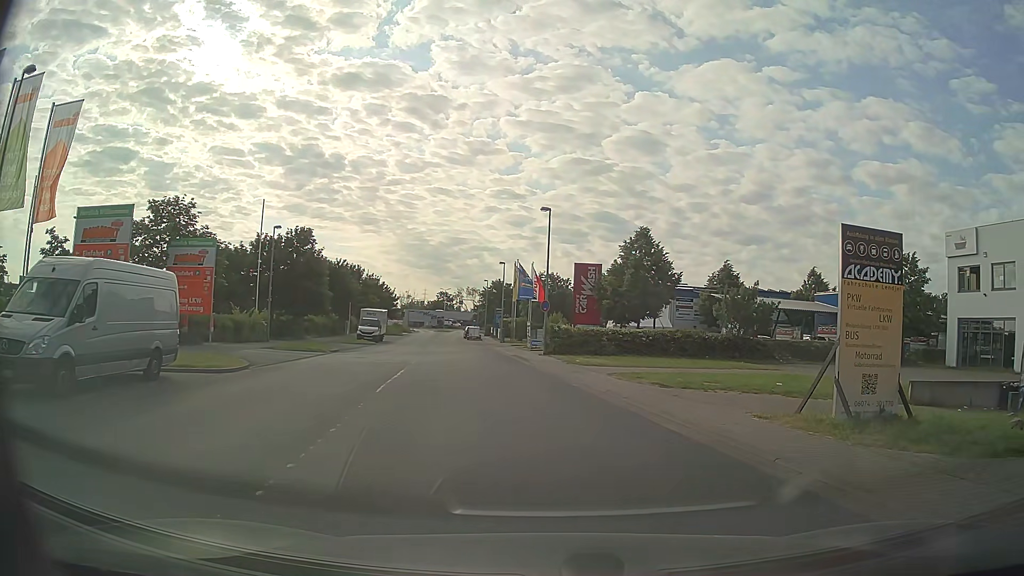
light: Day
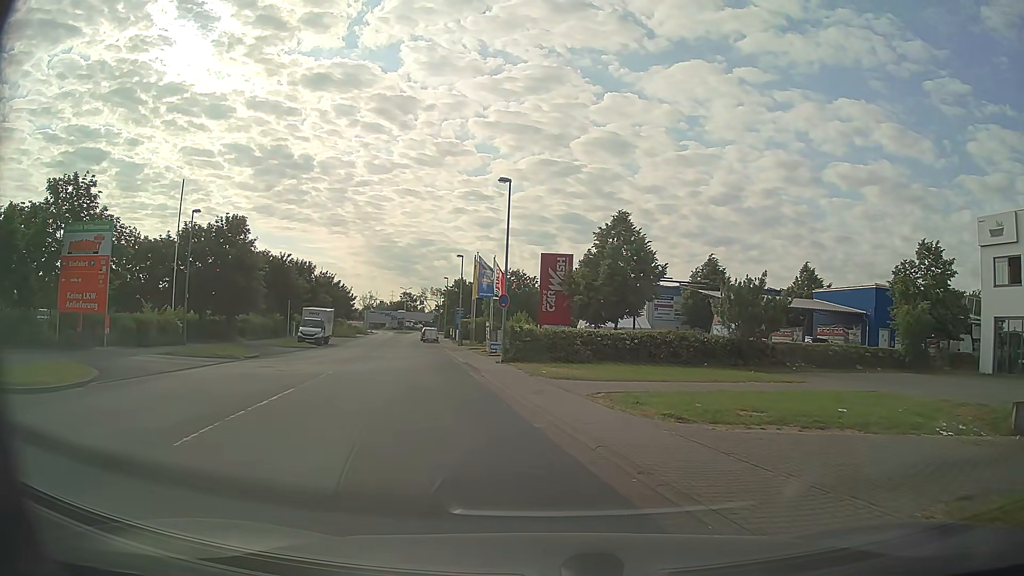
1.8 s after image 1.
(+0.3, +7.1) m; +3°
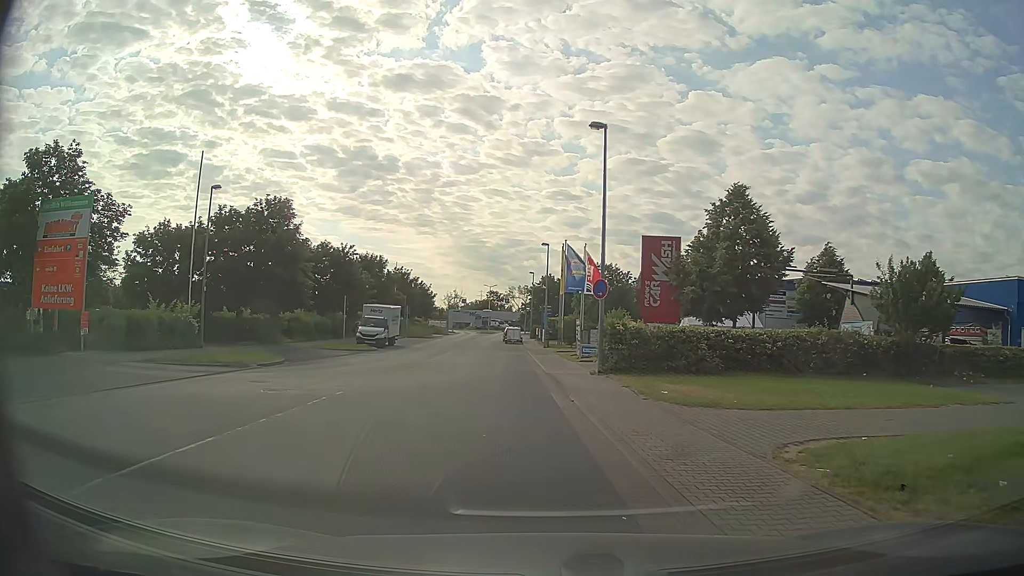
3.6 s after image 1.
(-0.4, +7.5) m; -9°
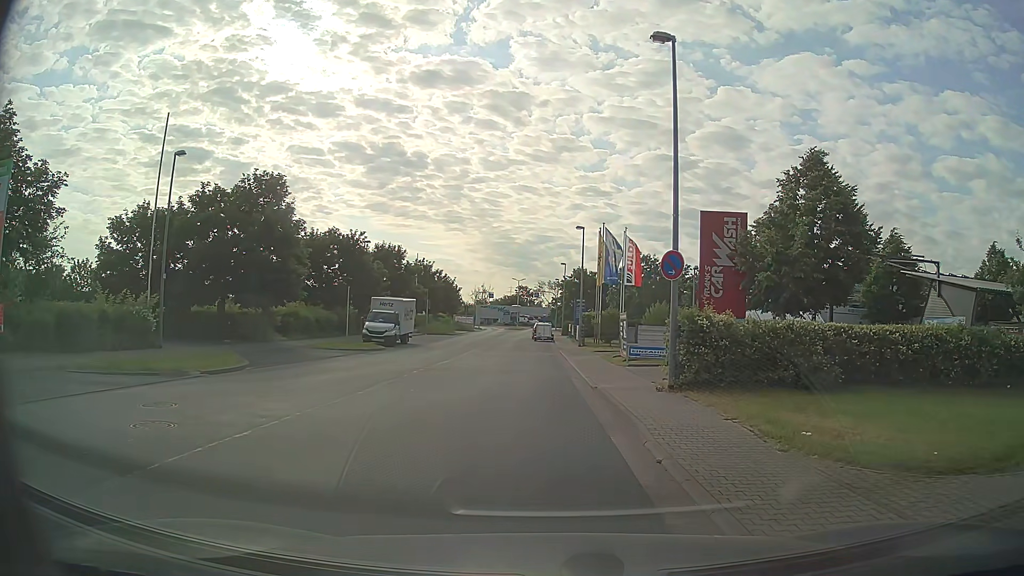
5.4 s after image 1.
(-0.1, +6.2) m; -3°
